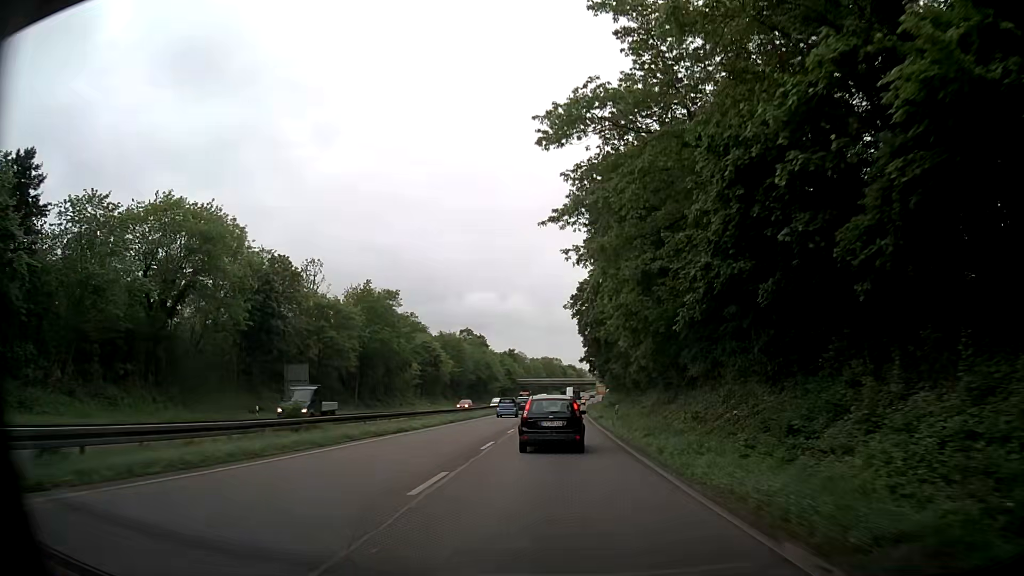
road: trunk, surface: asphalt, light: Day
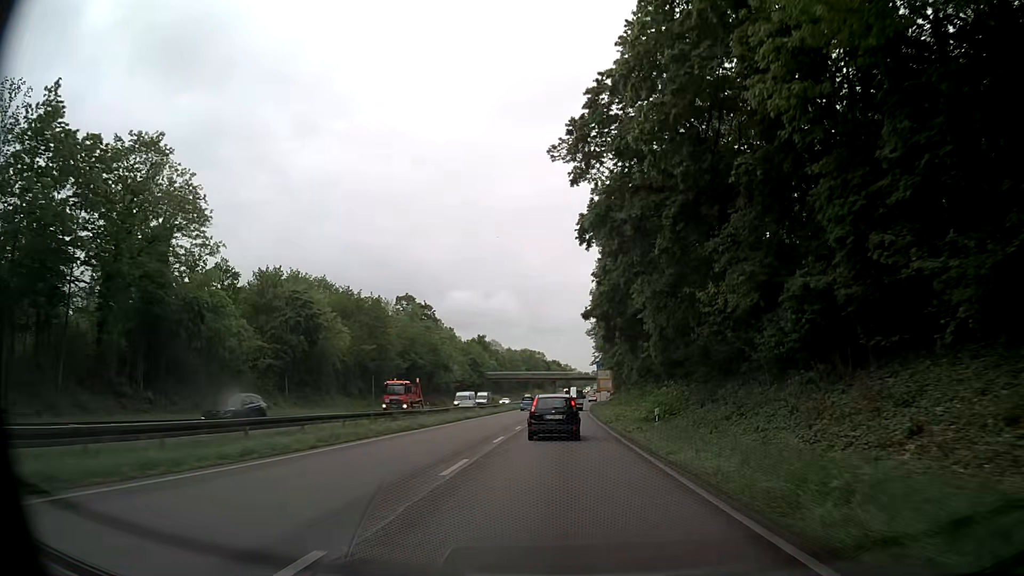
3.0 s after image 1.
(+0.9, +51.6) m; +2°
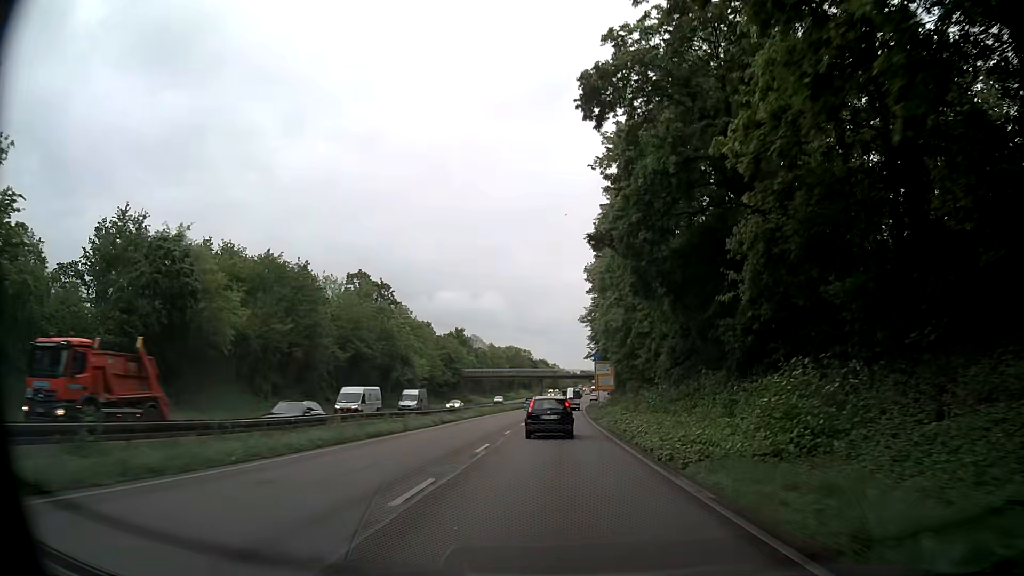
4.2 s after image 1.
(+0.1, +21.1) m; +1°
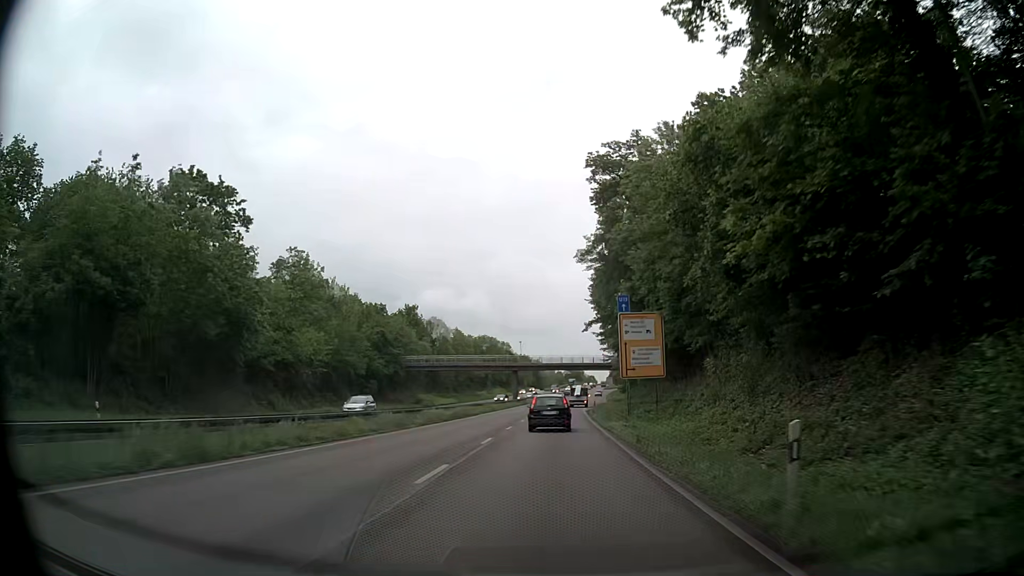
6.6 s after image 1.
(+0.6, +42.6) m; +1°
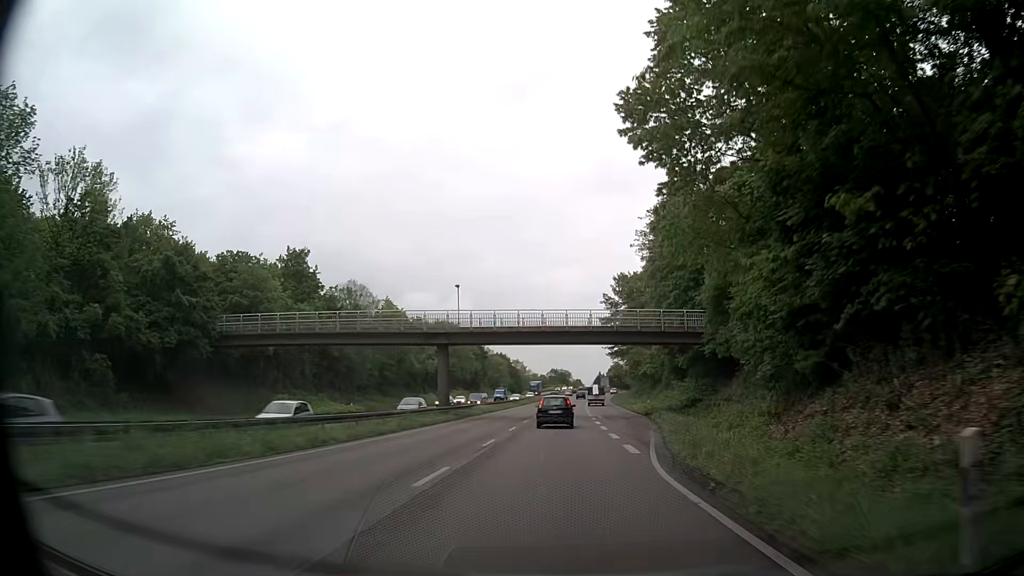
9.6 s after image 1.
(+0.7, +53.9) m; +1°
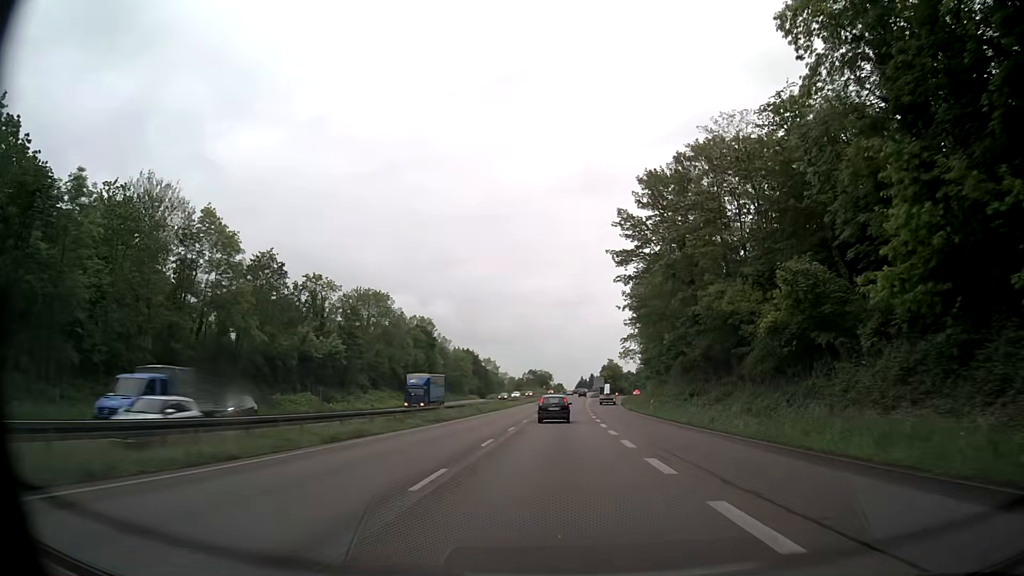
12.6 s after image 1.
(+1.1, +54.3) m; +2°
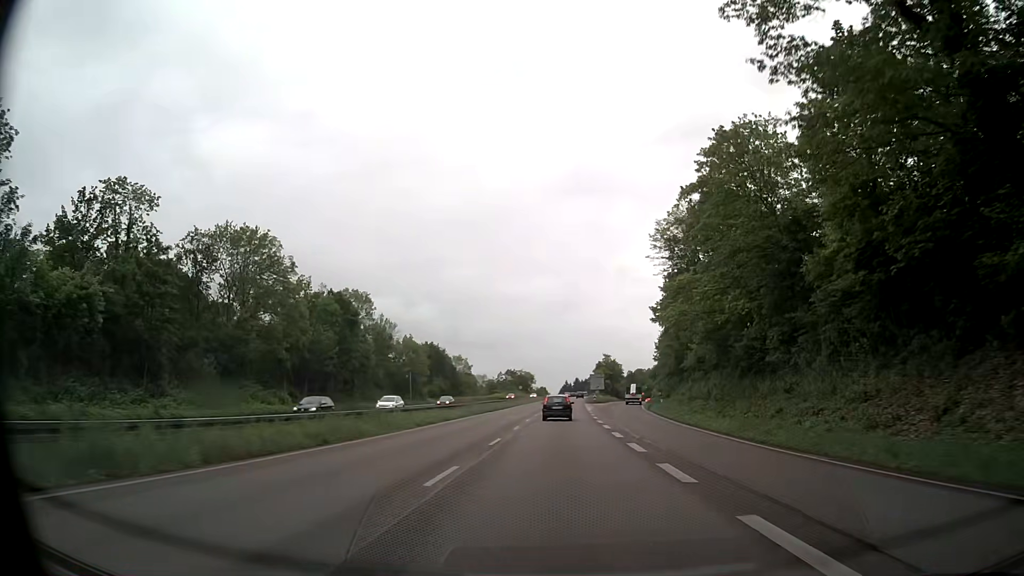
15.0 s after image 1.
(+0.5, +44.3) m; +1°
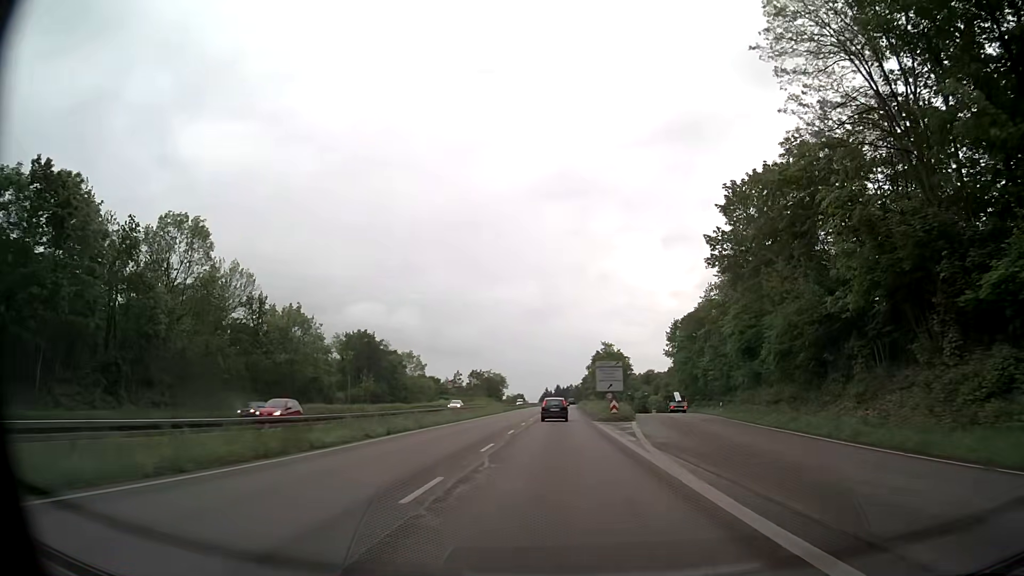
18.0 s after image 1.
(+1.1, +55.4) m; +2°
(0, +10) (0, +20) (0, +30) (0, +40) (+1, +50) (+1, +60) (+1, +70) (+1, +80) (+2, +90) (+2, +100) m
